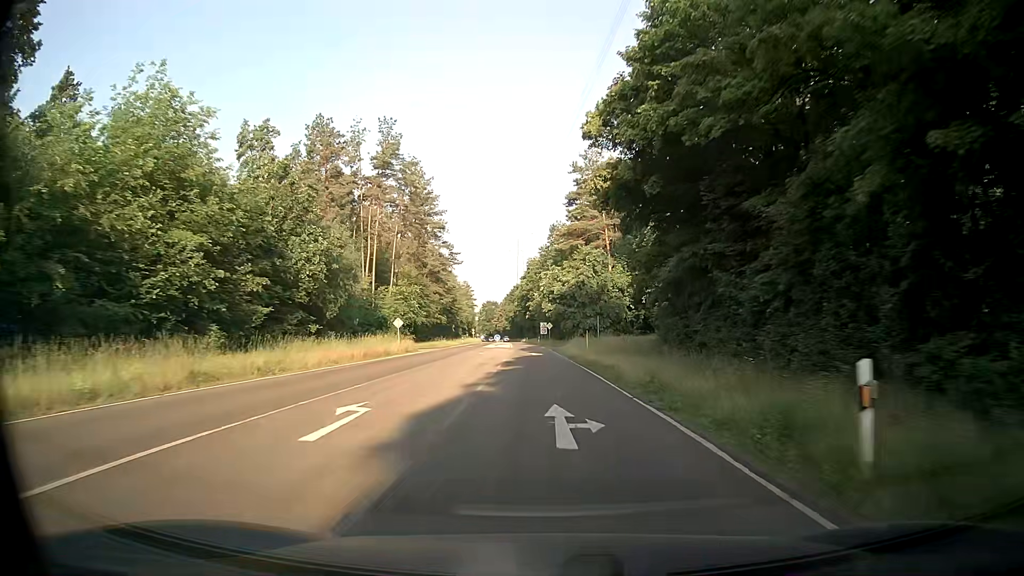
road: secondary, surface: asphalt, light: Day
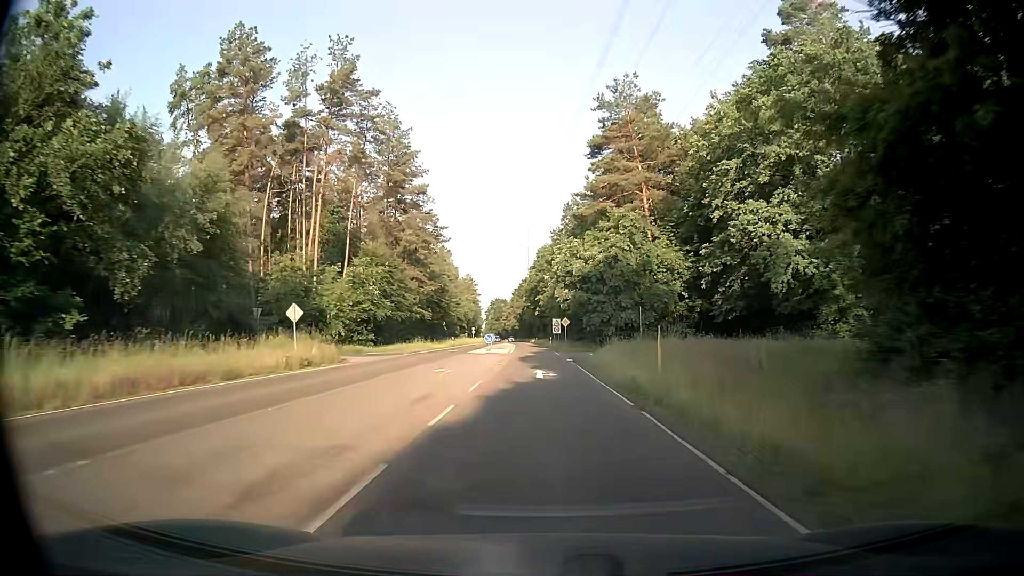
(-0.2, +23.3) m; 0°
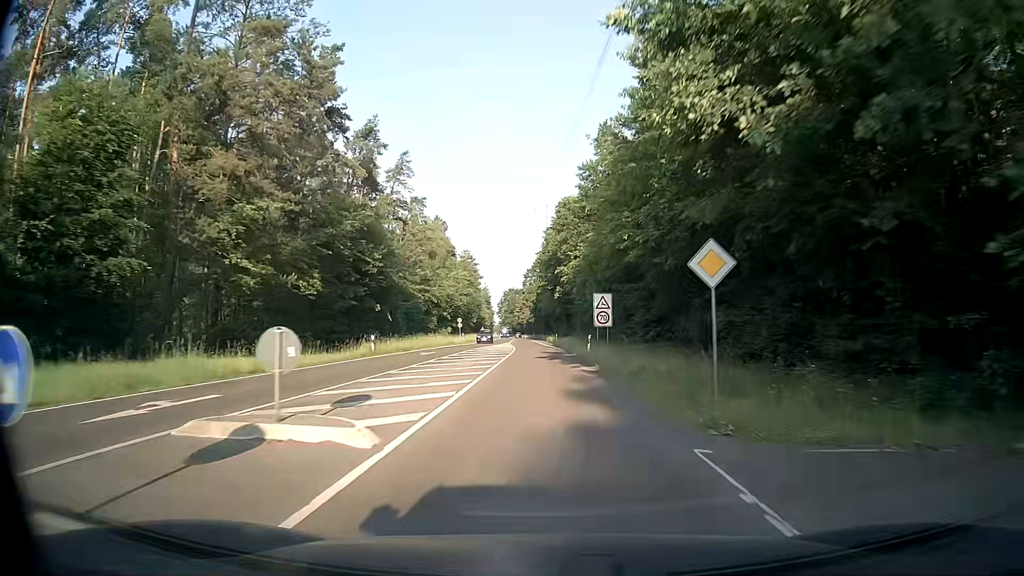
(-1.1, +46.0) m; -2°
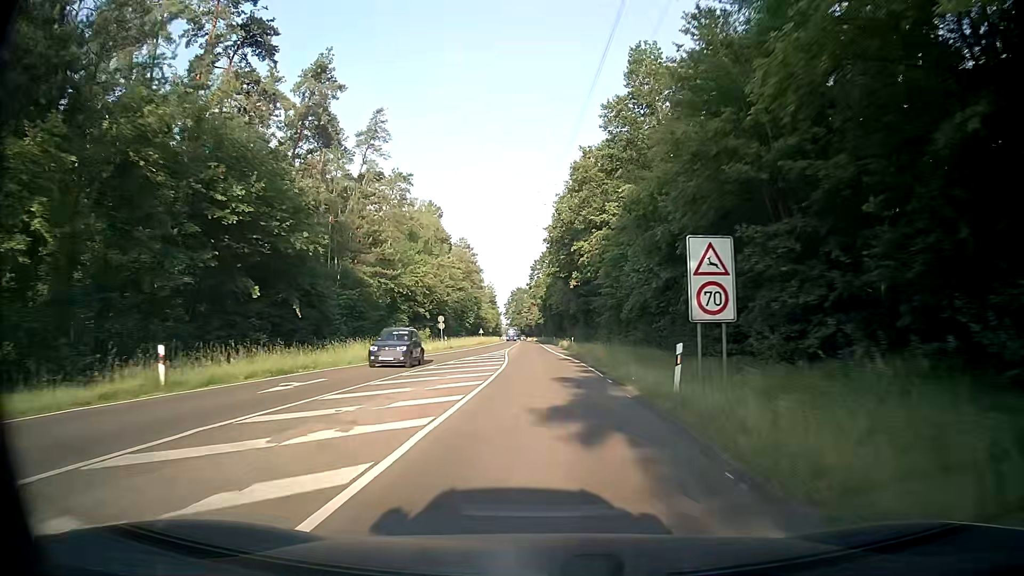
(-0.2, +22.8) m; -1°
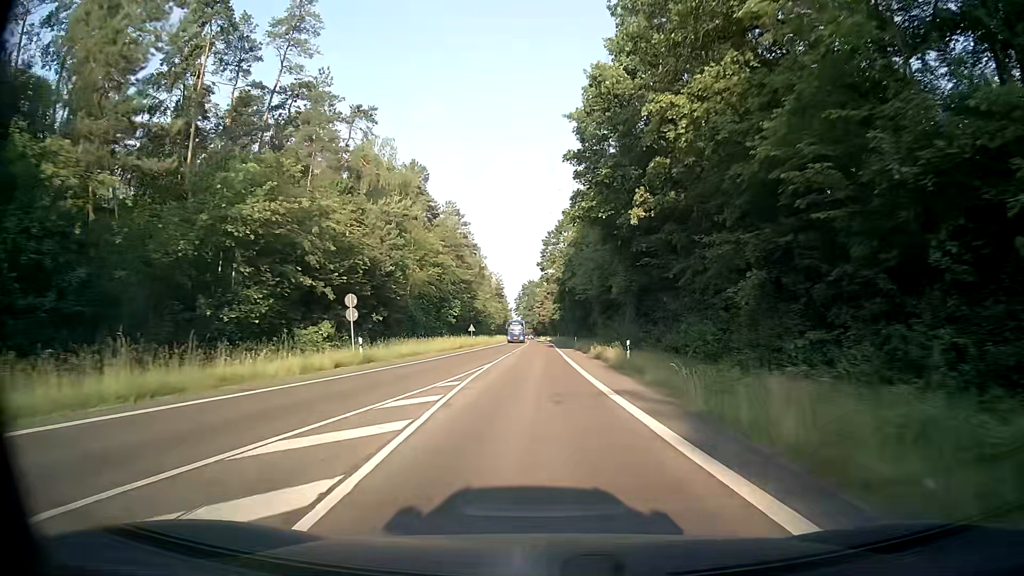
(-0.2, +34.0) m; -1°
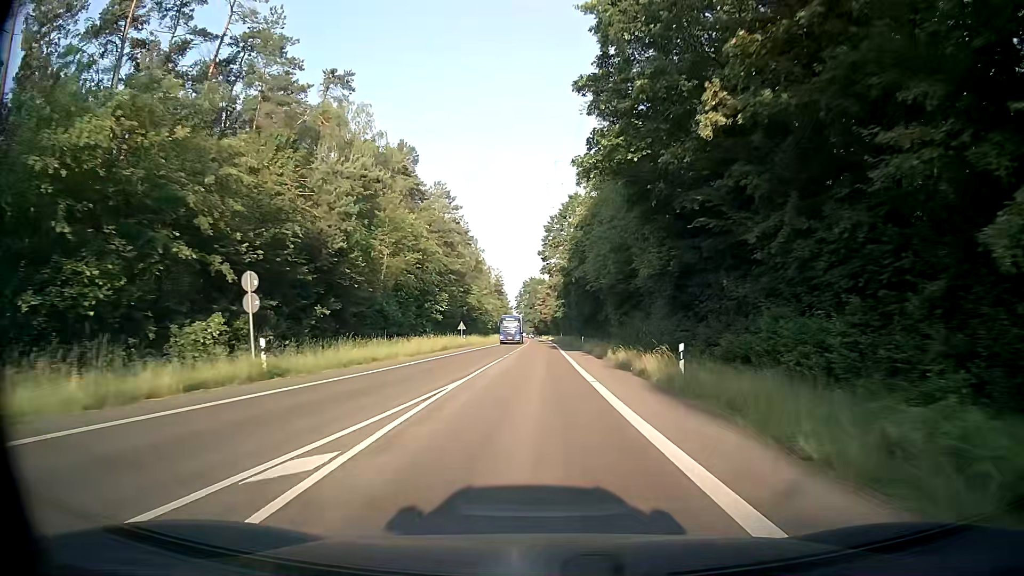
(-0.1, +11.3) m; -1°
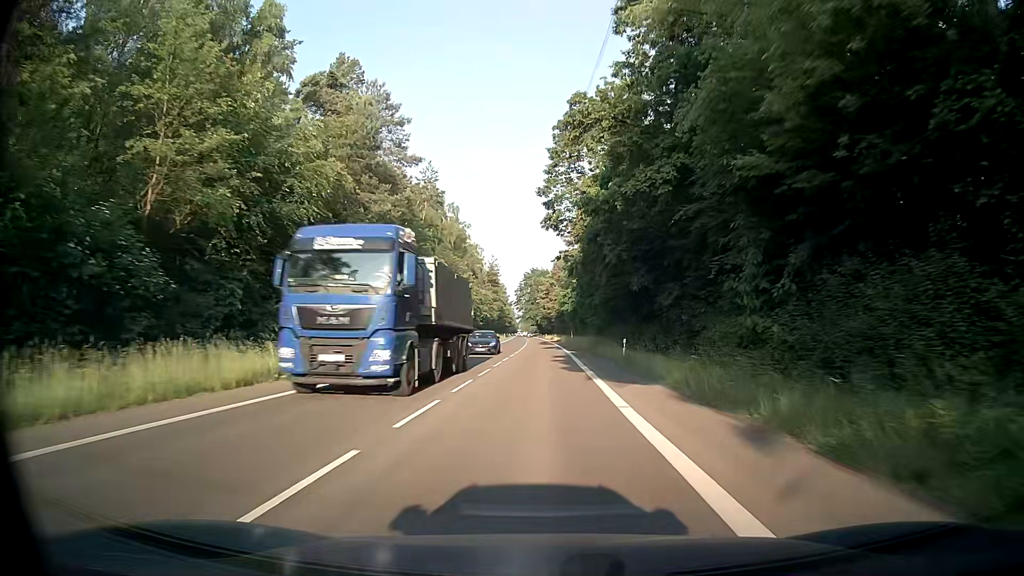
(0.0, +33.7) m; 0°
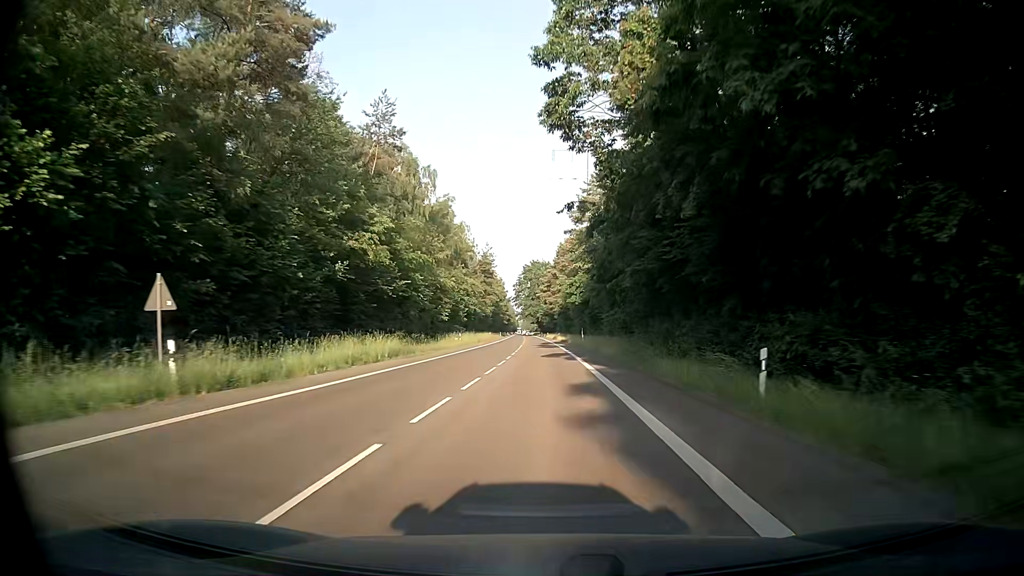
(0.0, +22.4) m; 0°
(0, +10) (0, +20) (0, +30) (0, +40) (0, +50) (0, +60) (0, +70) (0, +80) (0, +90) (-1, +100) m
